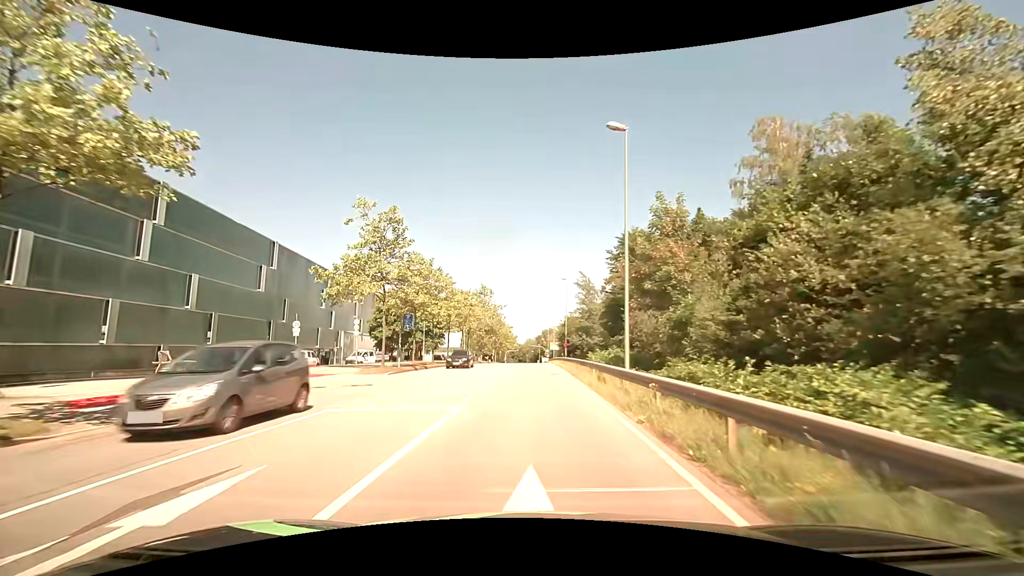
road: secondary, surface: asphalt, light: Day
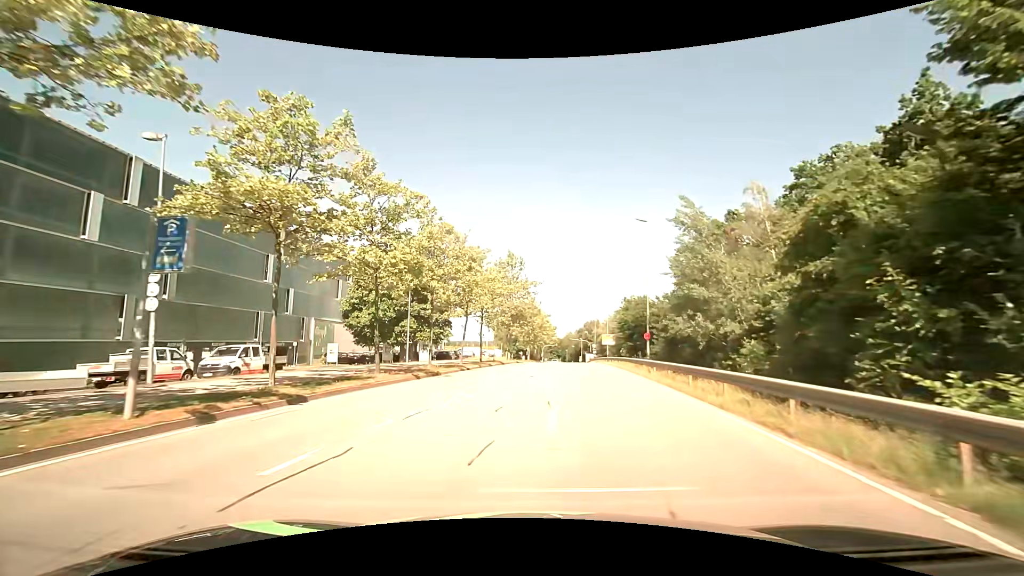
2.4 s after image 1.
(-0.9, +25.3) m; -4°
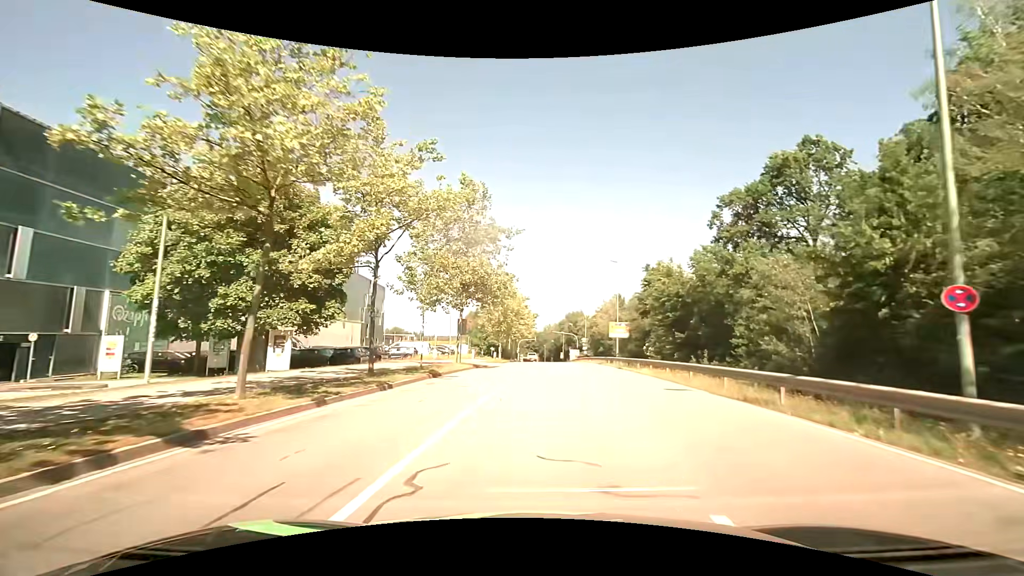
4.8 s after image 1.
(+0.5, +25.2) m; +3°
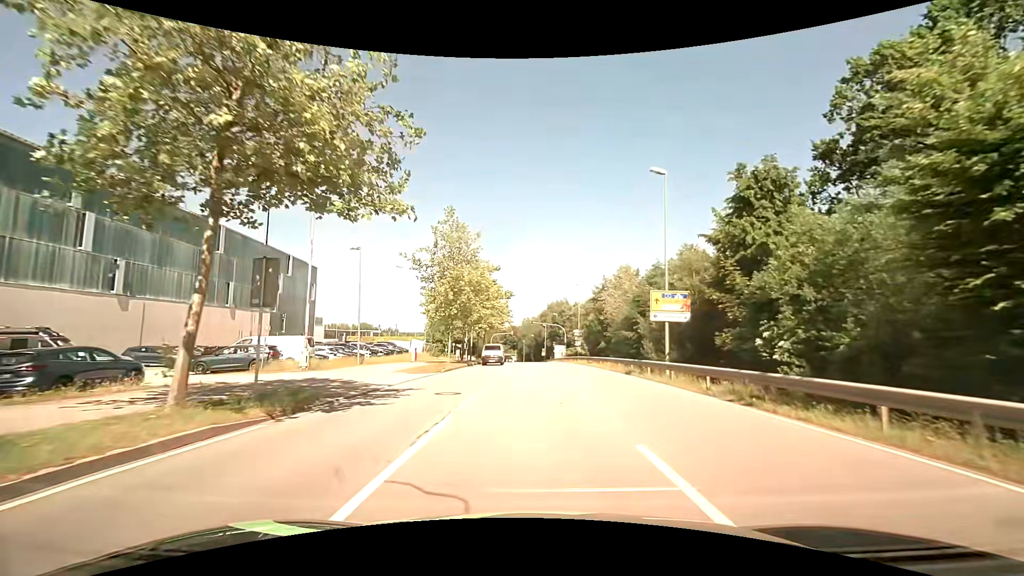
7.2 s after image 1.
(+0.5, +24.3) m; +2°
(0, +10) (0, +20) (0, +30) (0, +40) (0, +50) (0, +60) (0, +70) (0, +80) (-1, +90) (-5, +98) m
